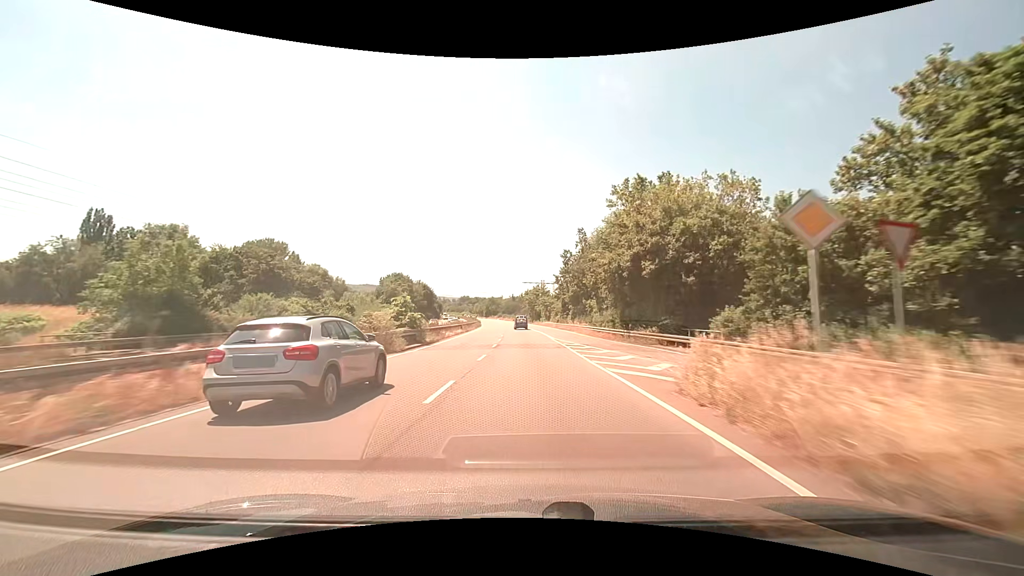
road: trunk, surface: asphalt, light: Day
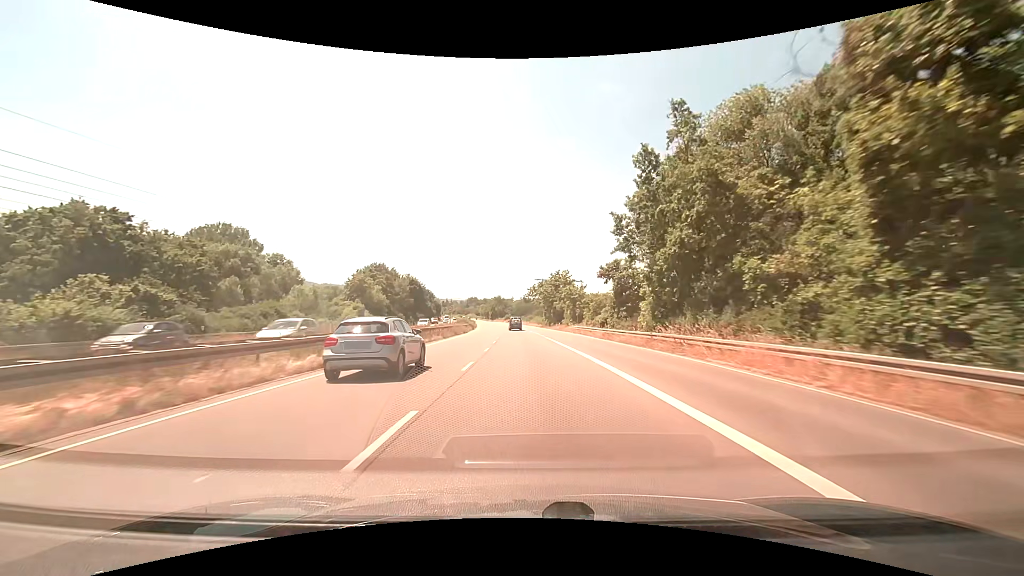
(-0.6, +39.8) m; -1°
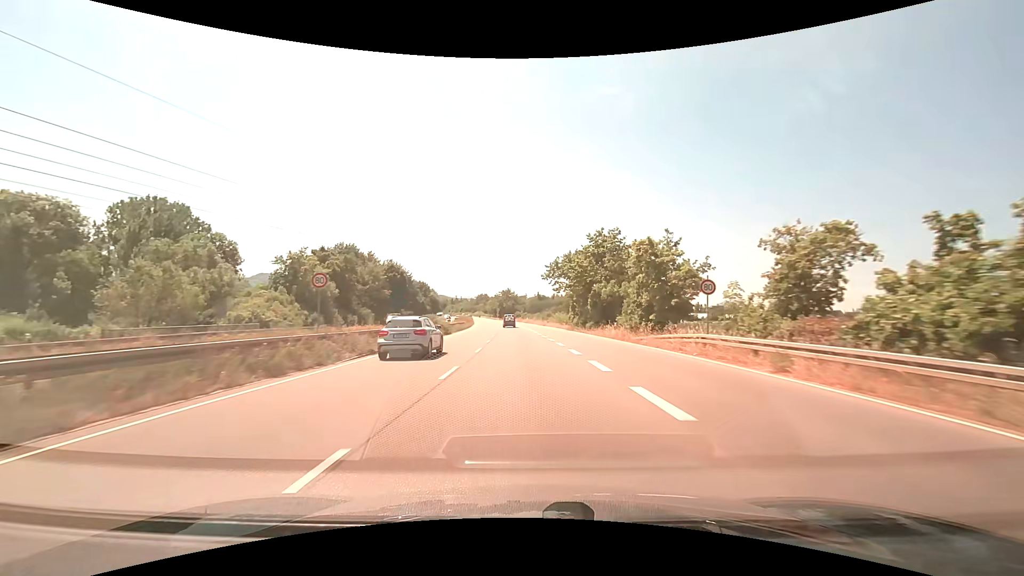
(-0.5, +38.3) m; -2°
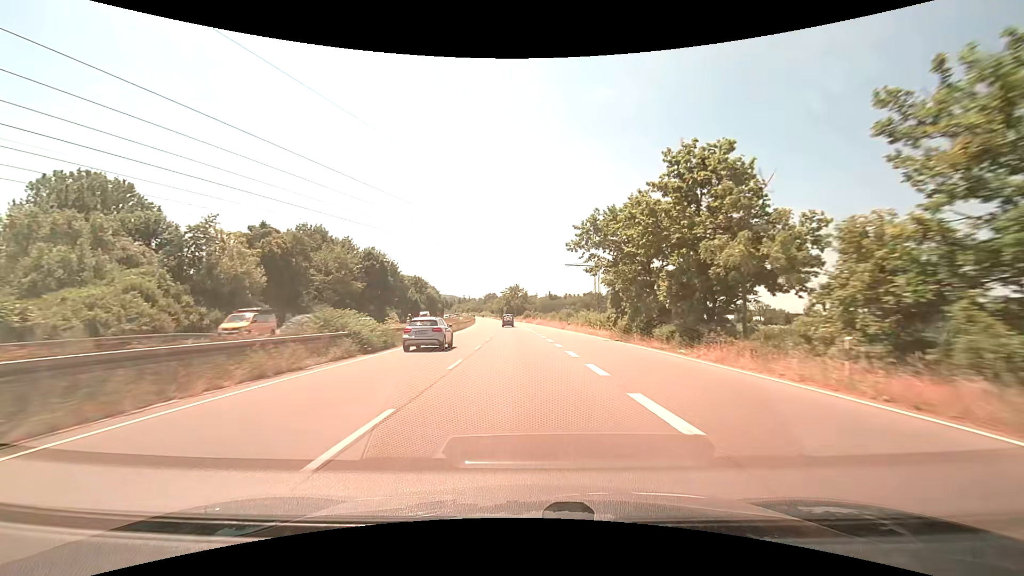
(-0.2, +24.6) m; -1°
(0, +10) (0, +20) (-1, +30) (-1, +40) (-1, +50) (-2, +60) (-3, +70) (-4, +80) (-4, +90) (-5, +100) m
